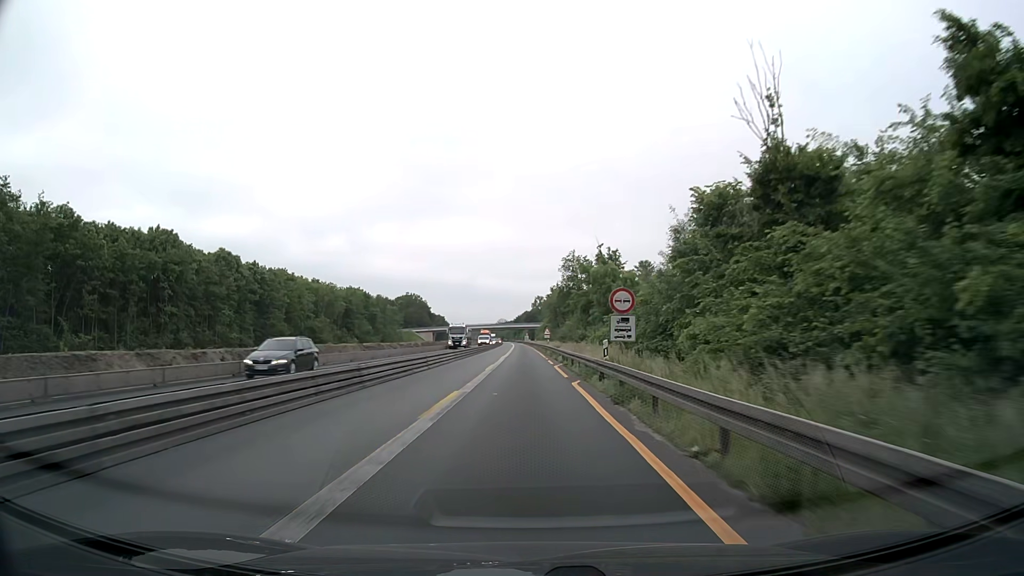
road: motorway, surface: asphalt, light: Day
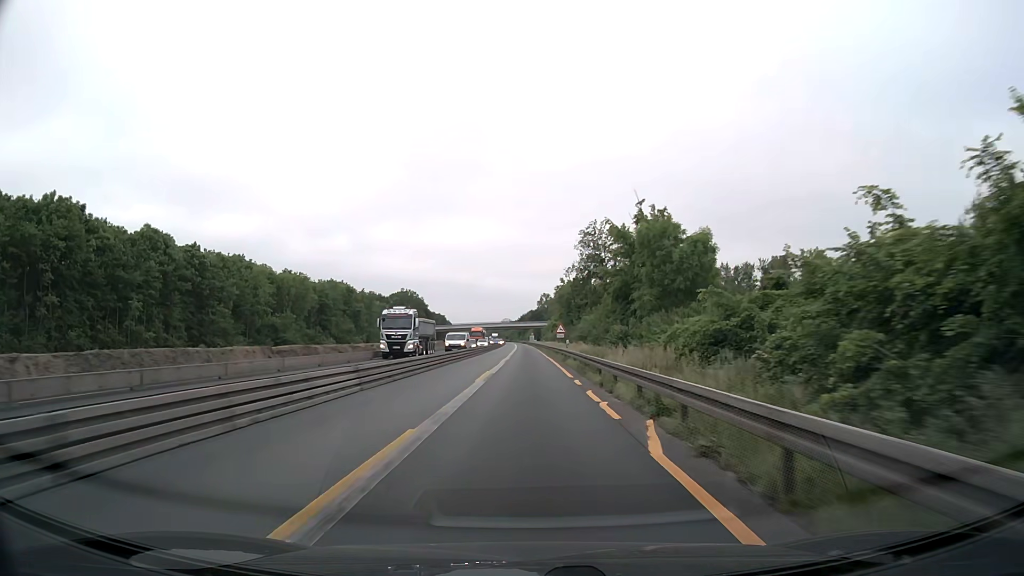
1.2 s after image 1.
(-0.1, +25.8) m; 0°
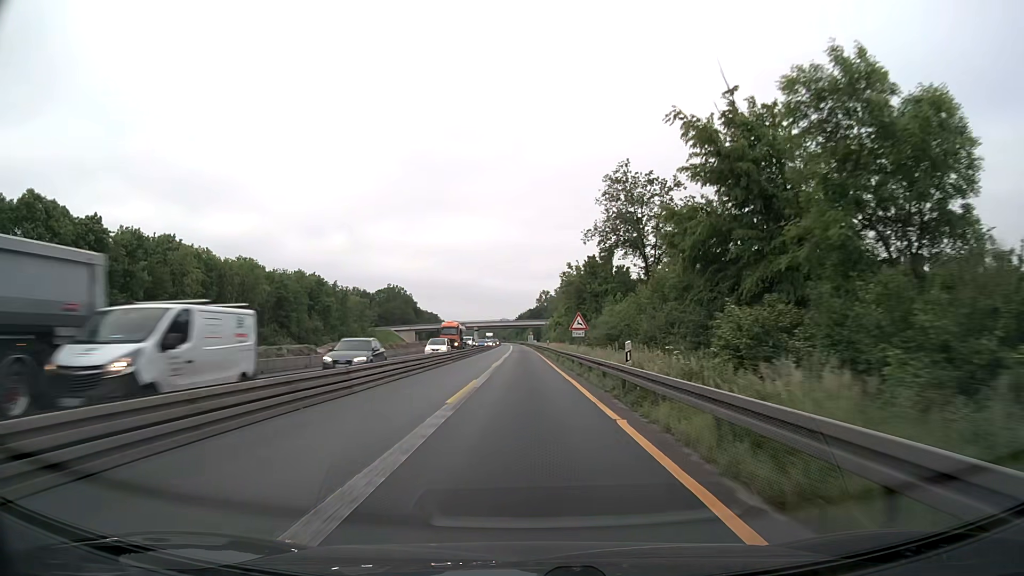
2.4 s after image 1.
(0.0, +25.7) m; 0°
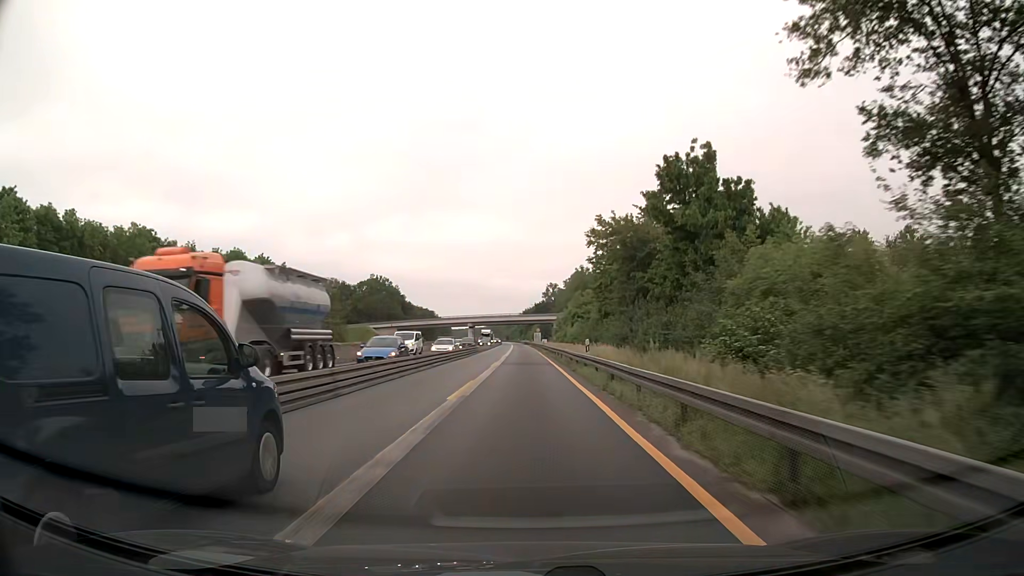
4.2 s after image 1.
(-0.1, +38.6) m; 0°
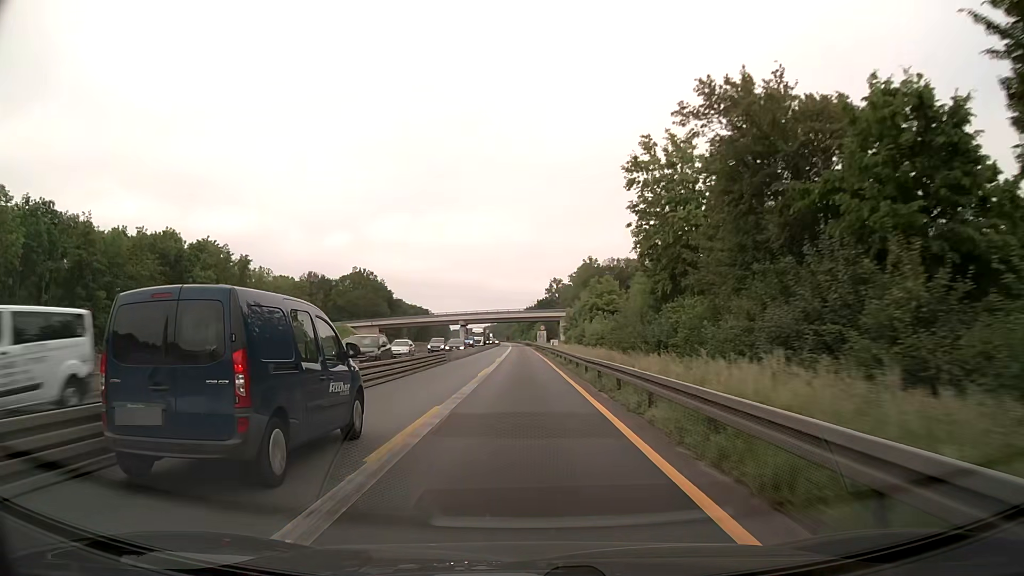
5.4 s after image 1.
(0.0, +25.8) m; 0°
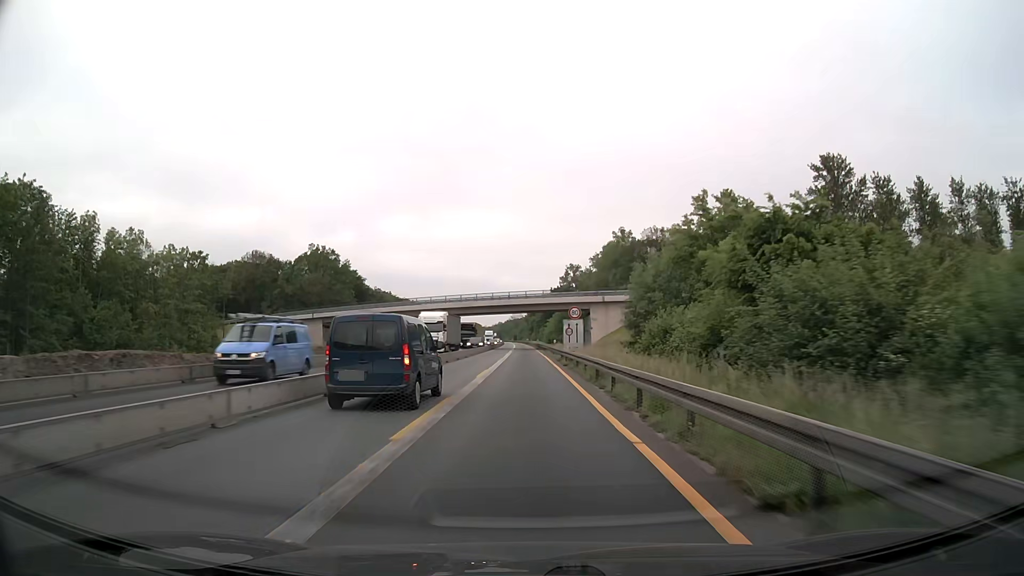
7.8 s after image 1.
(-0.3, +51.5) m; -1°
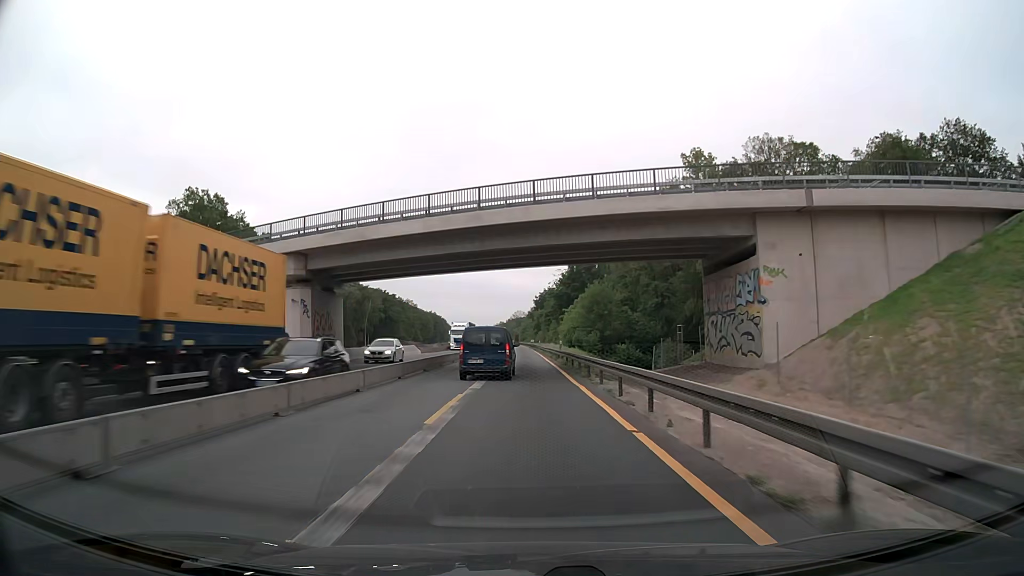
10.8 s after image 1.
(-0.4, +64.4) m; 0°
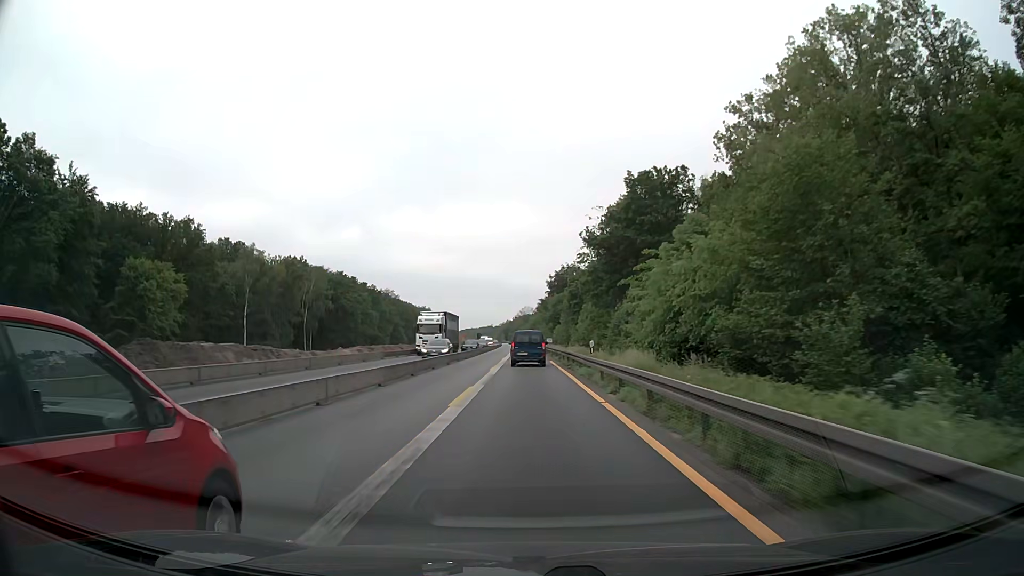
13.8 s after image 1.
(-0.4, +64.3) m; -1°
(0, +10) (0, +20) (0, +30) (0, +40) (0, +50) (0, +60) (0, +70) (-1, +80) (-1, +90) (-1, +100) m
